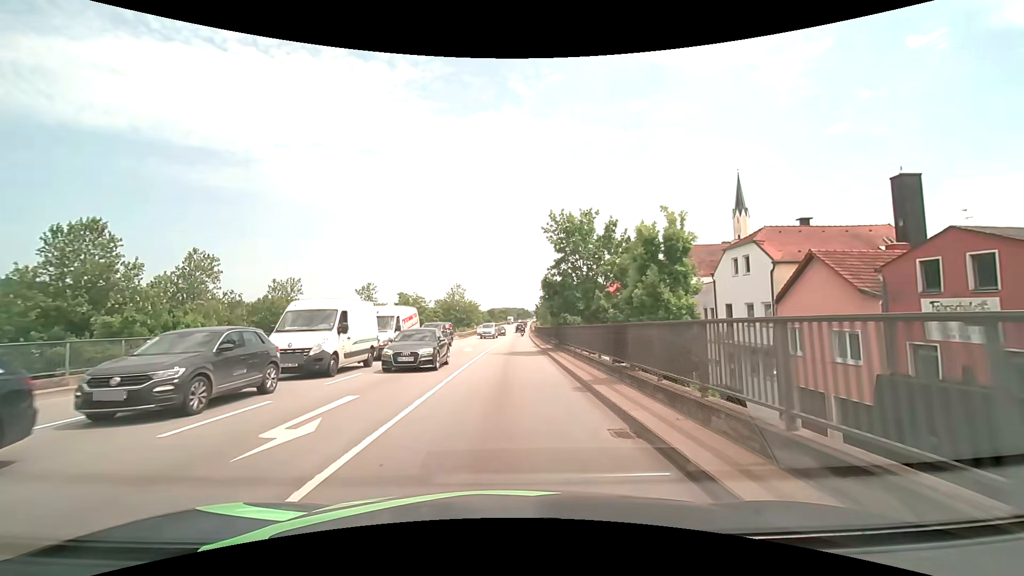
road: primary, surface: asphalt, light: Day
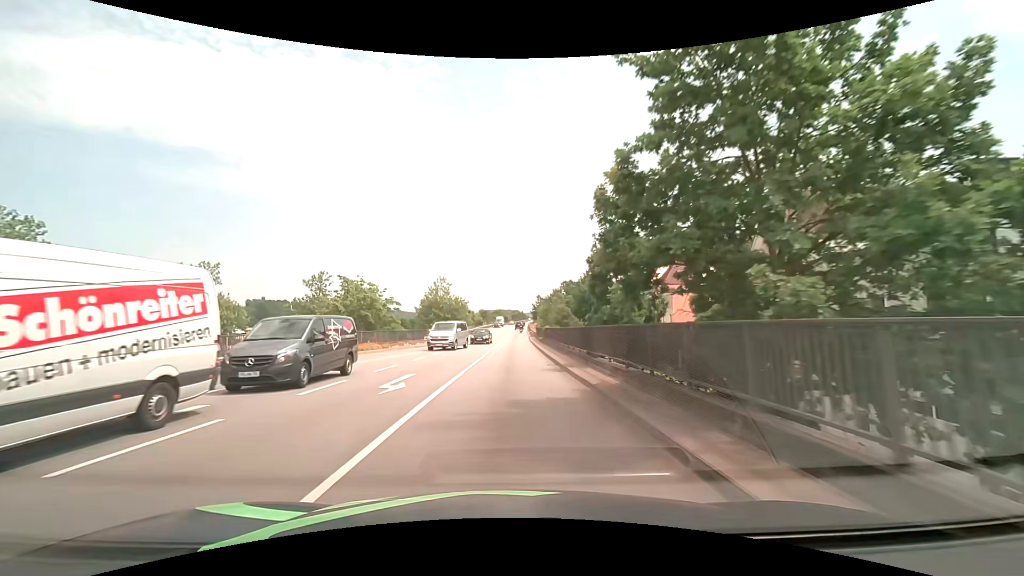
(+0.1, +19.8) m; +1°
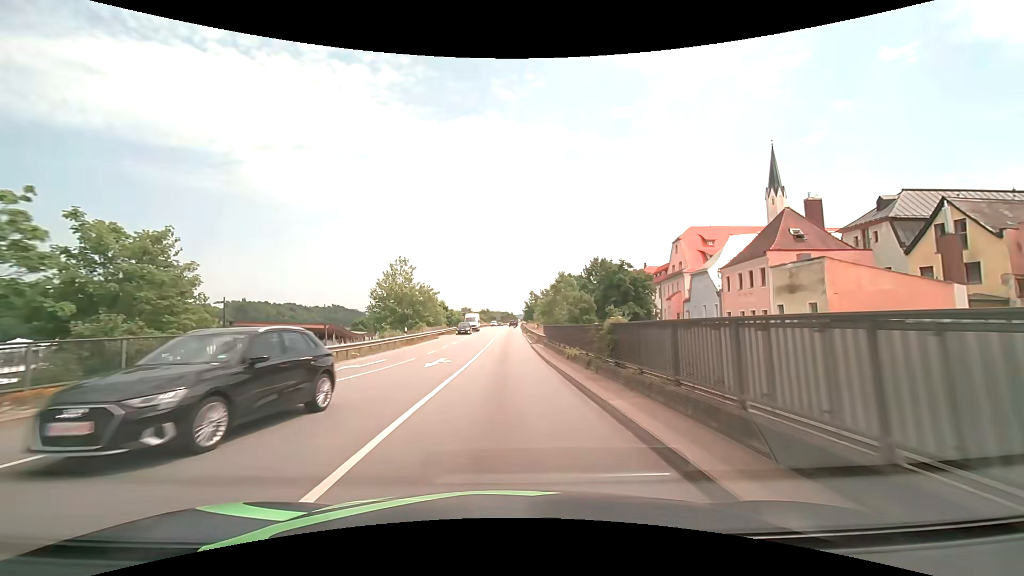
(+0.4, +29.1) m; +1°
(0, +10) (0, +20) (0, +30) (0, +40) (+1, +50) (+1, +60) (+1, +70) (+1, +80) (+1, +90) (+2, +100) m
